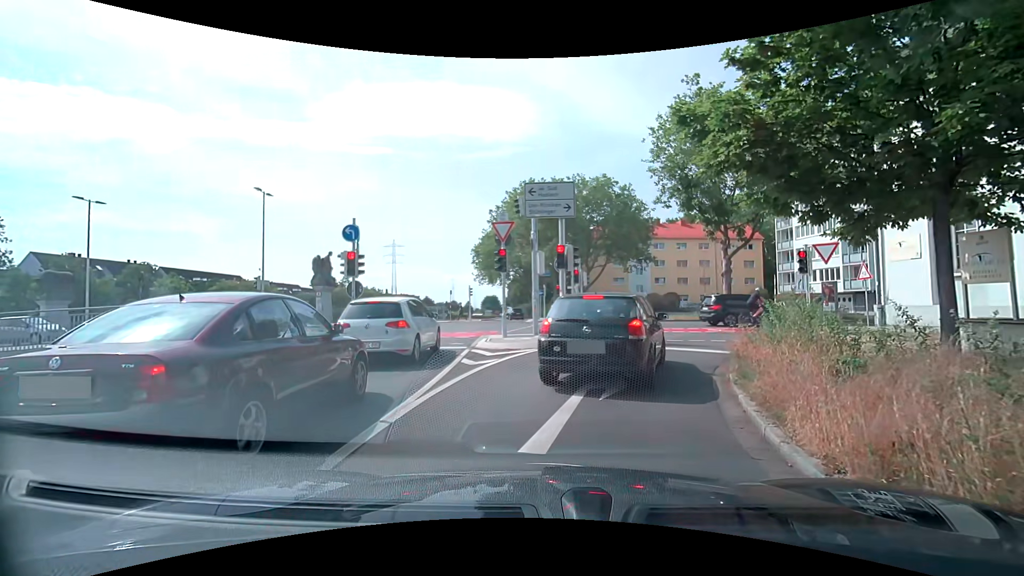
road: trunk_link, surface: asphalt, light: Day
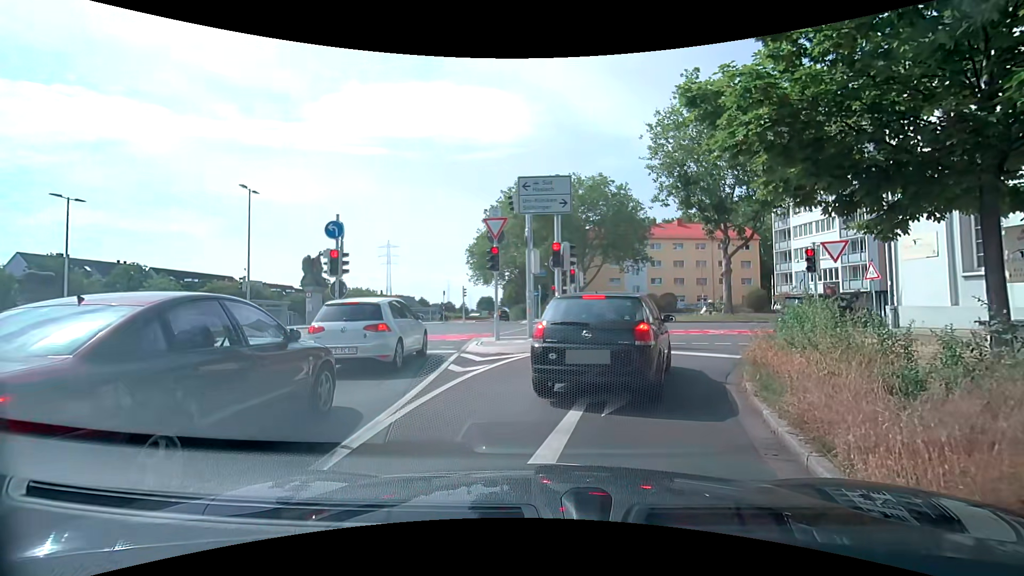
(0.0, +0.9) m; +2°
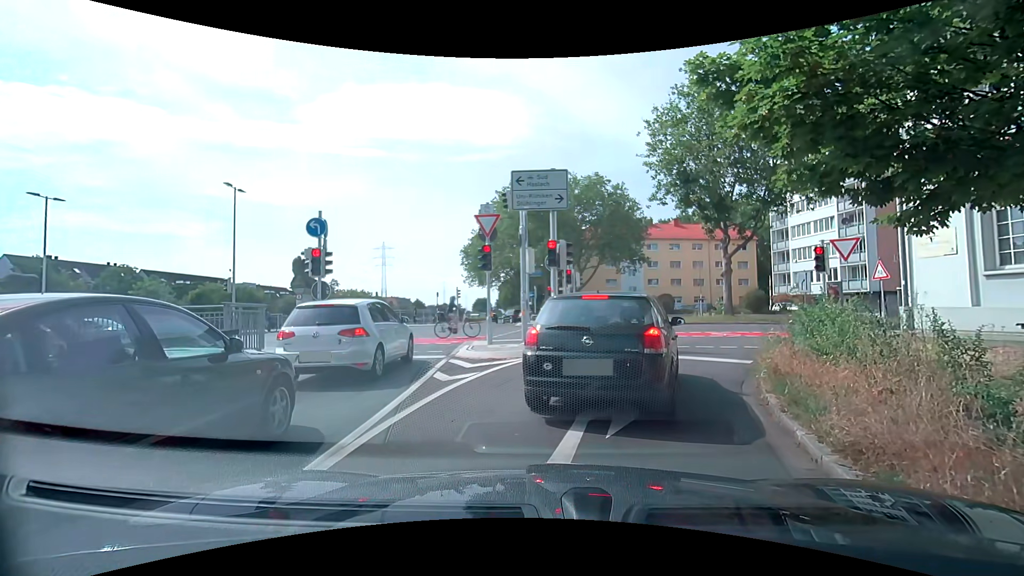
(0.0, +0.8) m; 0°
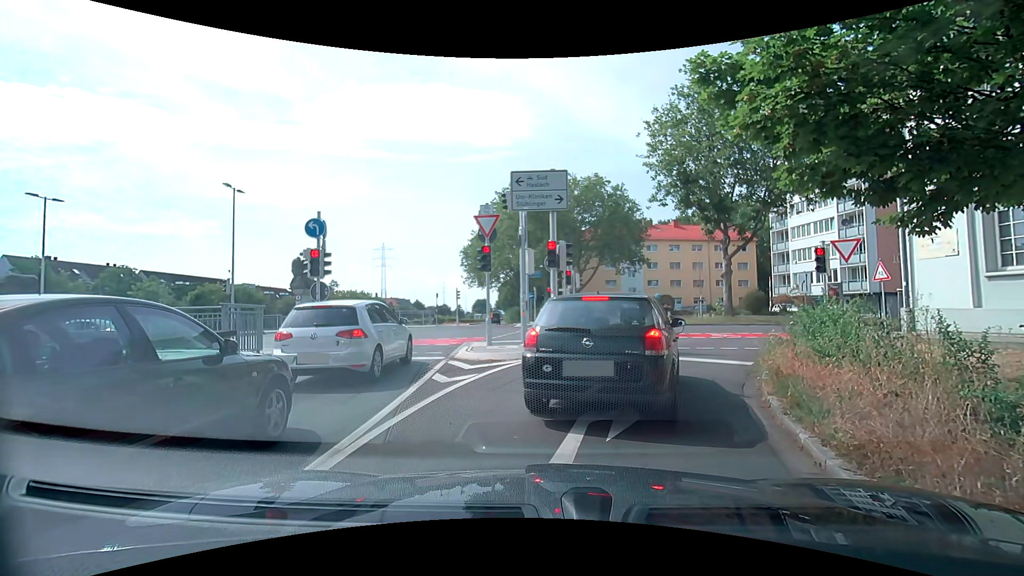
(0.0, +0.1) m; 0°
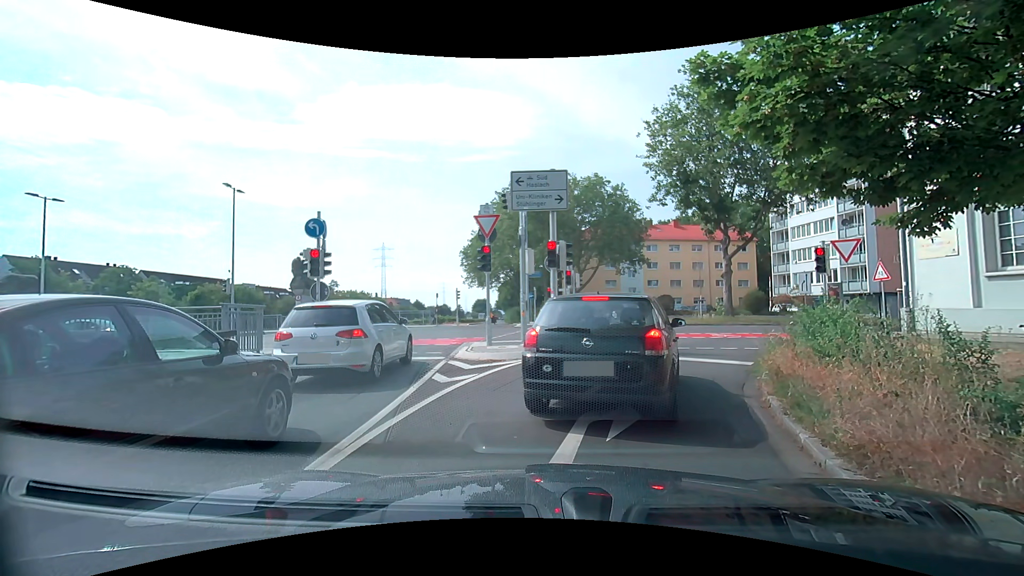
(0.0, 0.0) m; 0°
(+1, +10) (+5, +19) (+12, +26) (+21, +30) (+31, +31) (+41, +32) (+51, +34) (+61, +35) (+70, +36) (+80, +38) m
